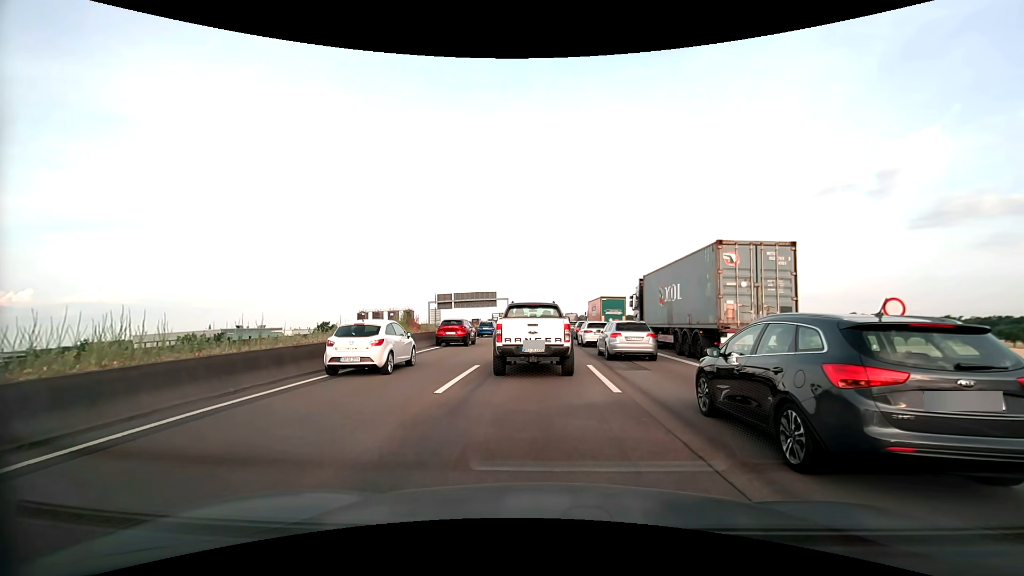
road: motorway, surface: asphalt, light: Day
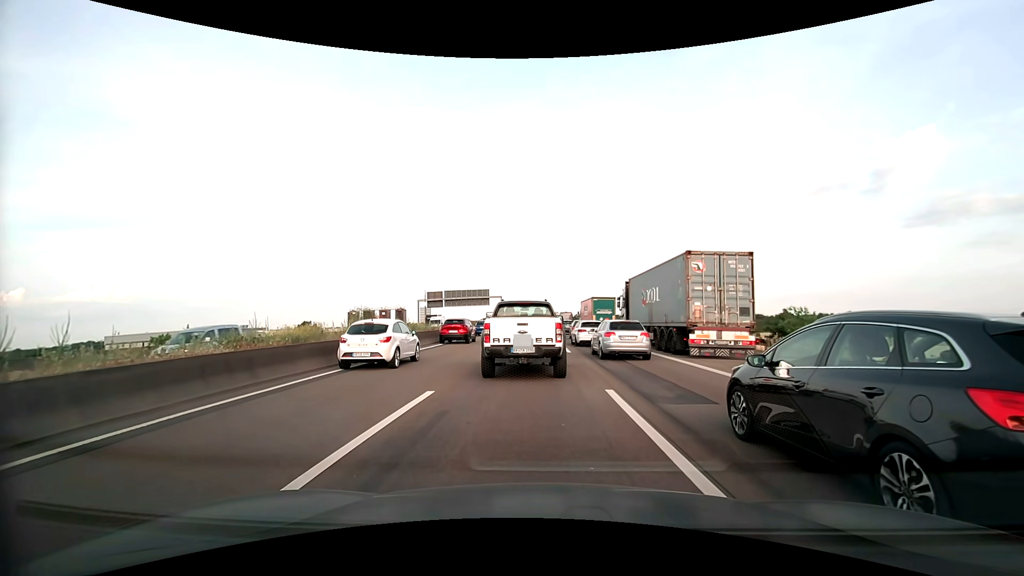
(+0.1, +5.8) m; +2°
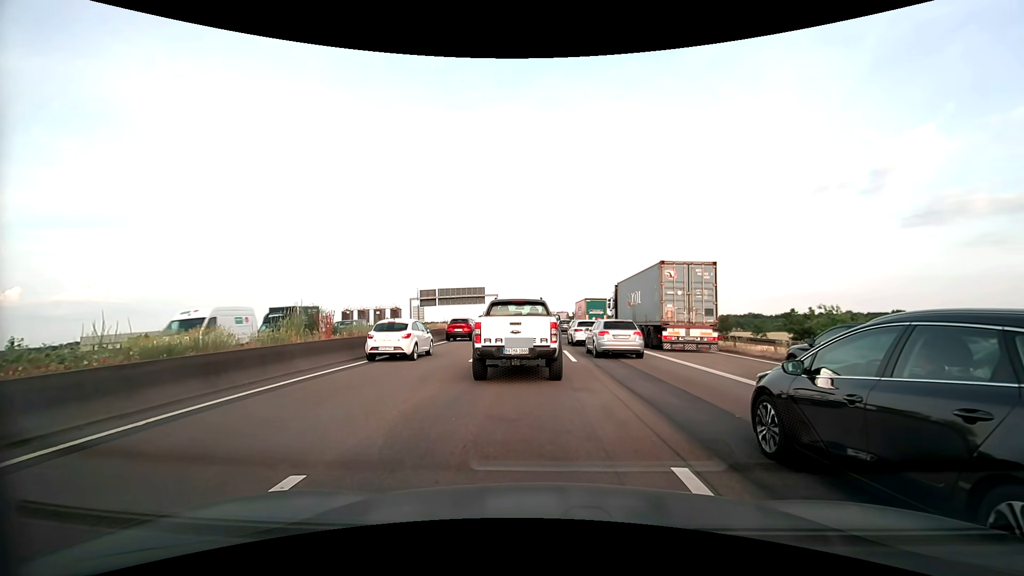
(0.0, +5.1) m; 0°
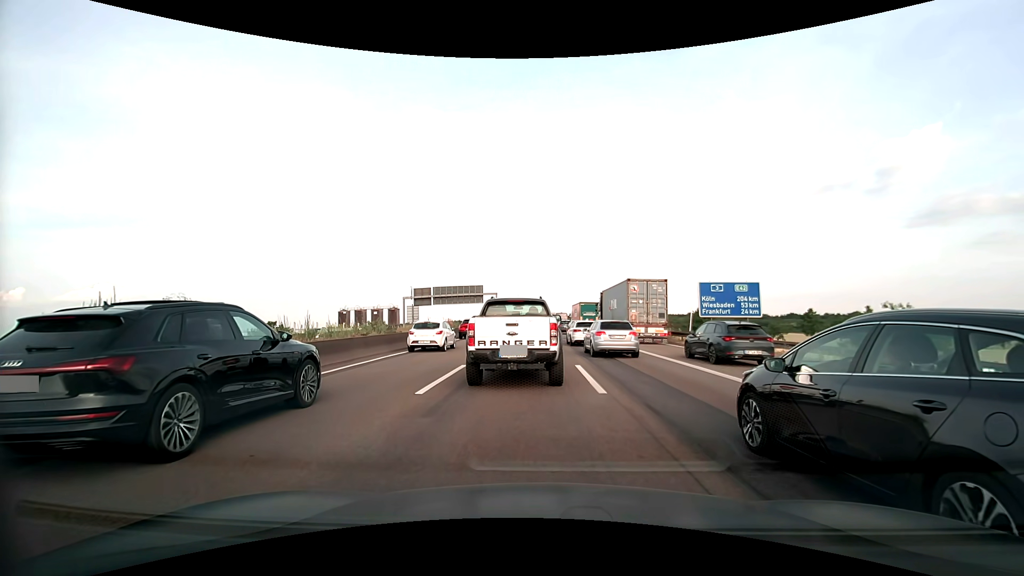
(0.0, +7.1) m; 0°
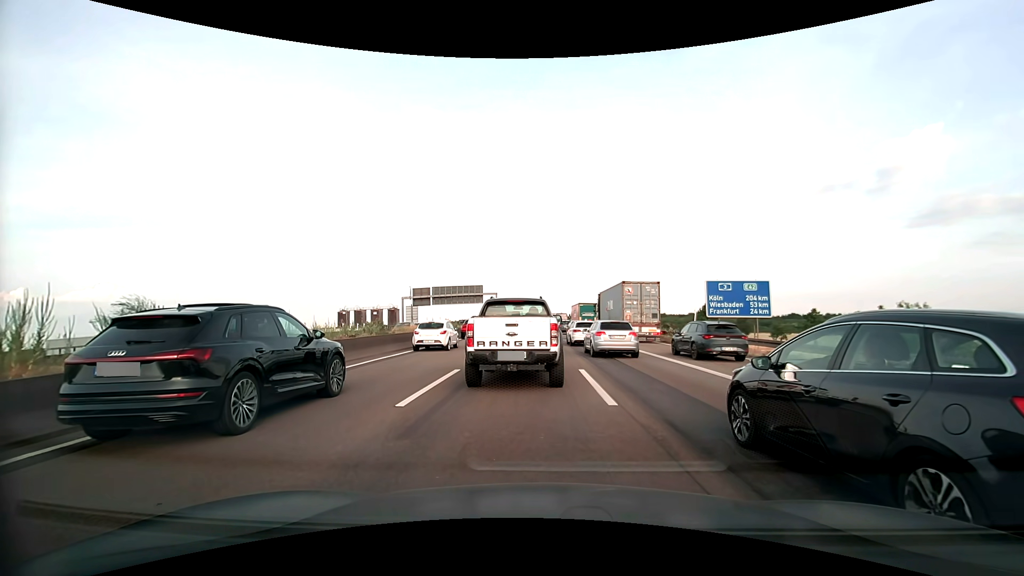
(0.0, +1.3) m; -1°
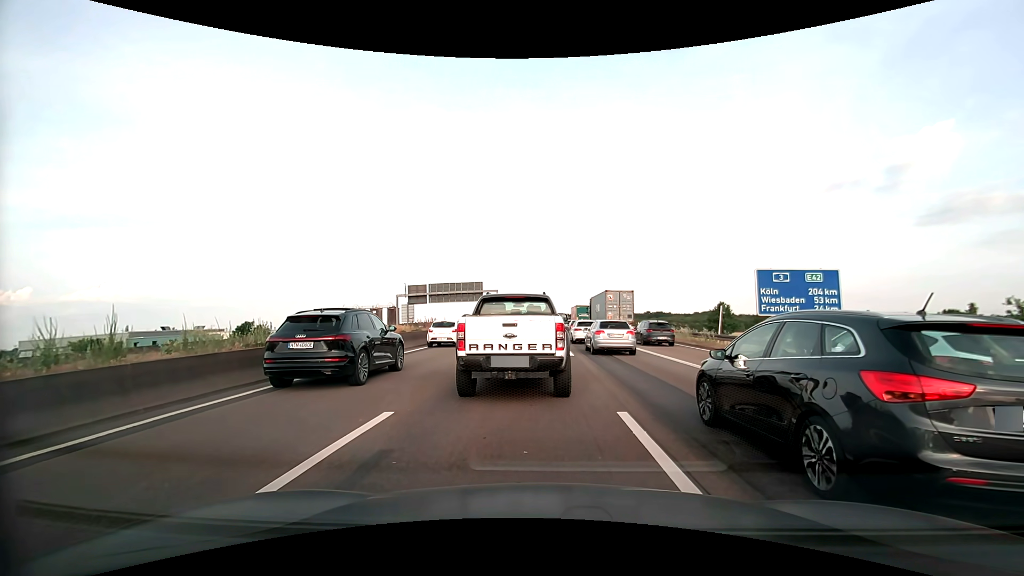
(+0.1, +6.6) m; 0°
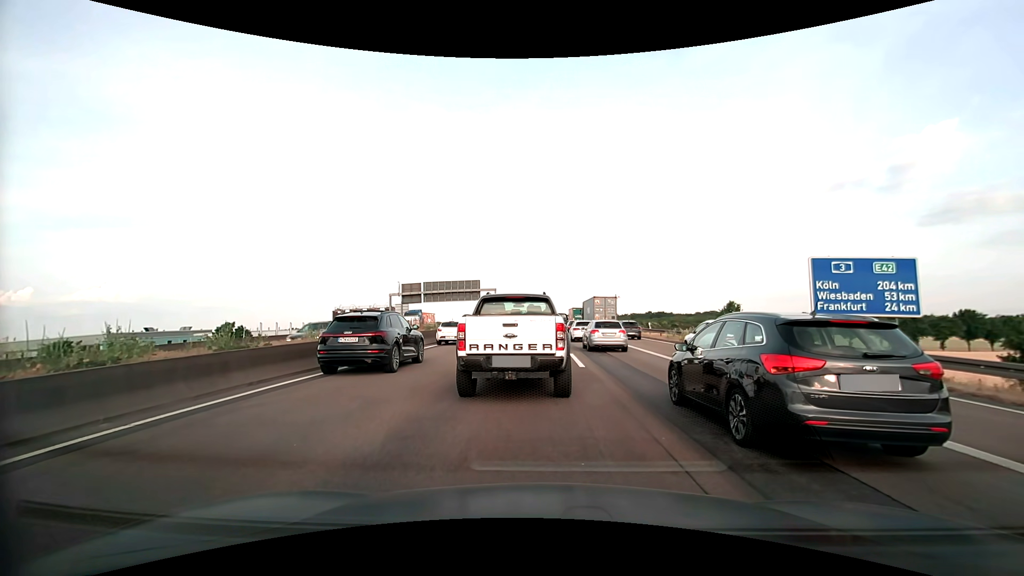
(0.0, +4.8) m; -2°
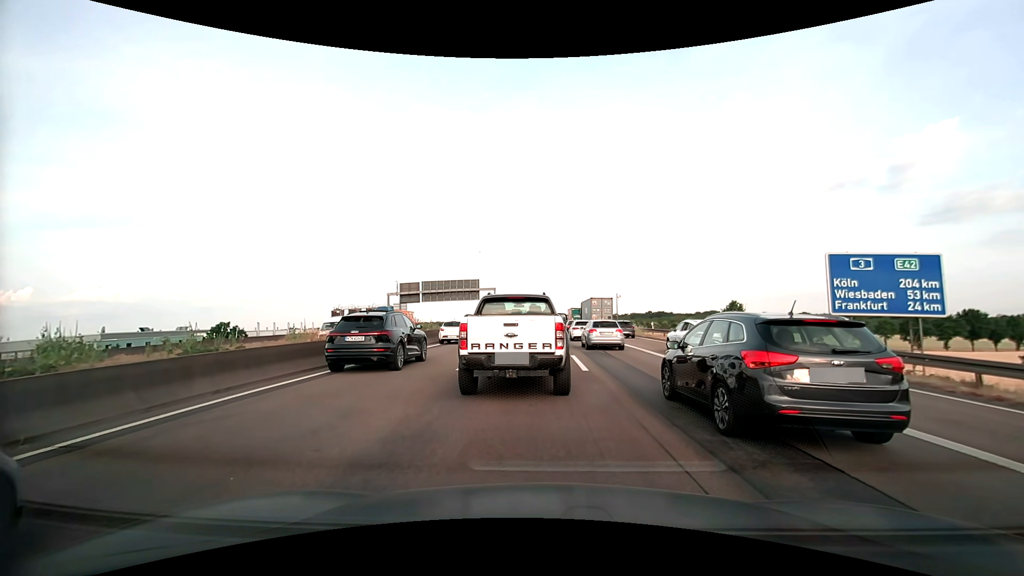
(+0.1, +1.2) m; +2°
(0, +10) (0, +20) (0, +30) (0, +40) (+1, +50) (+1, +60) (+1, +70) (+1, +80) (+1, +90) (+1, +100) m
